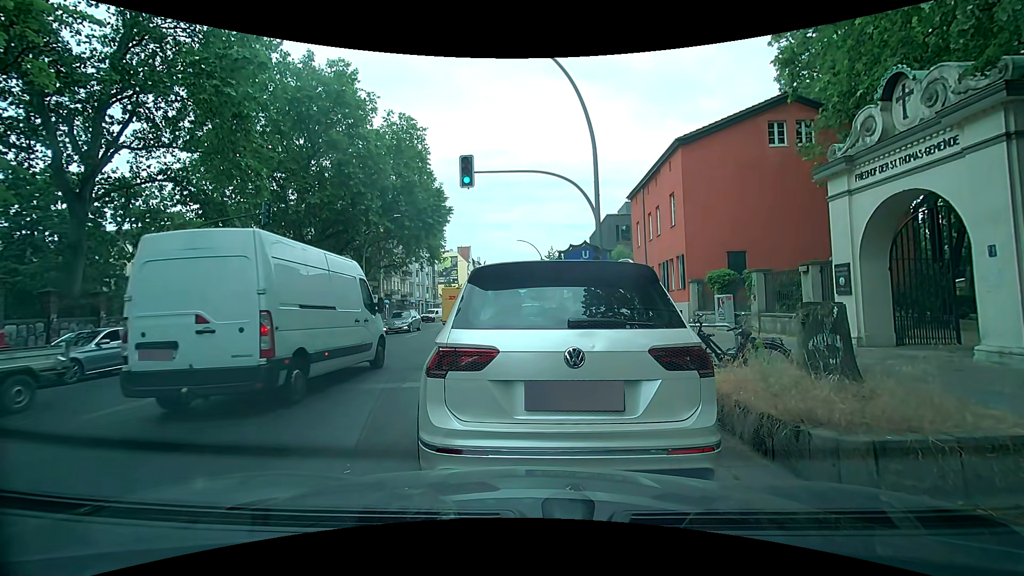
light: Day
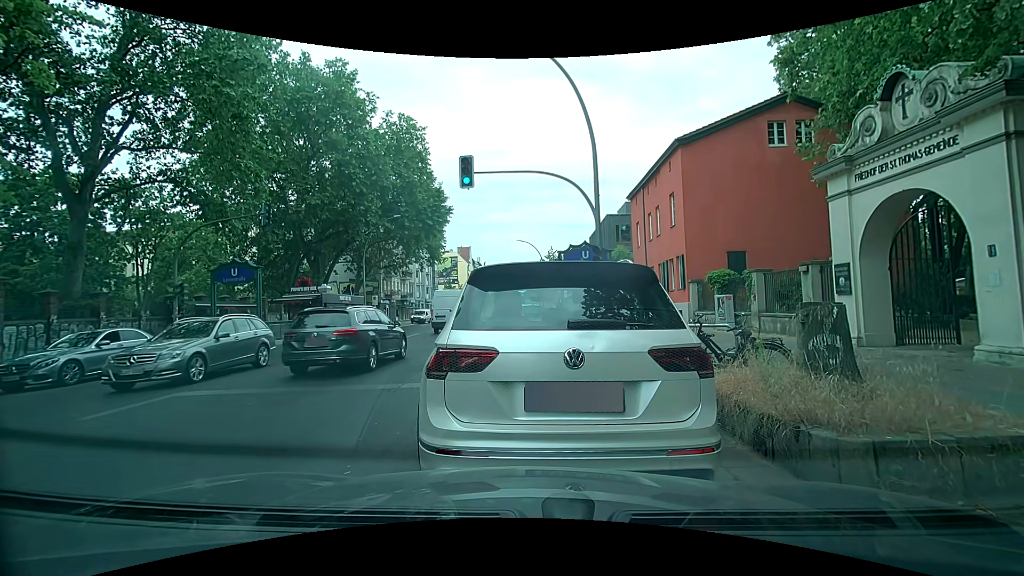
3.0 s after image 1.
(0.0, +0.1) m; 0°
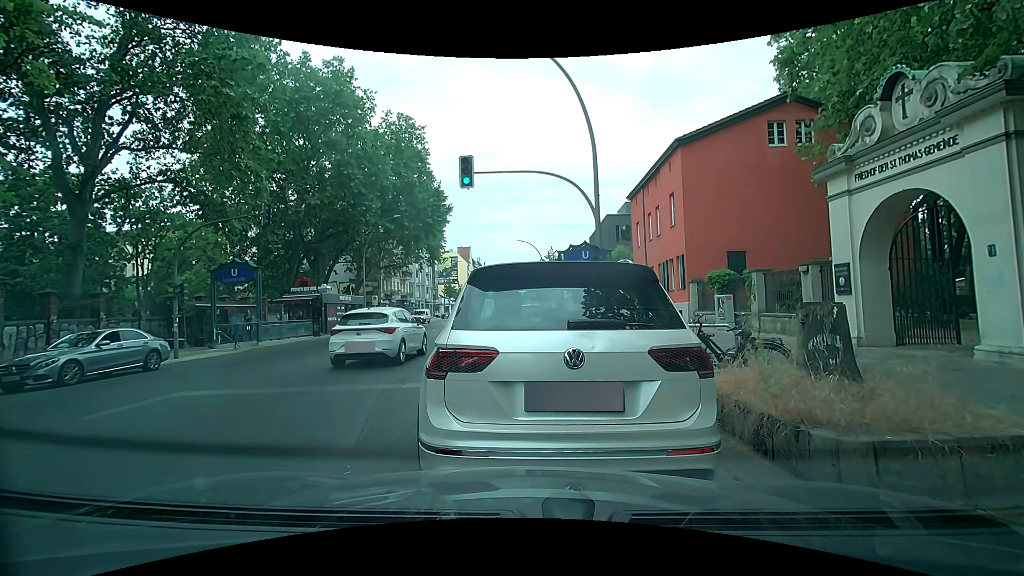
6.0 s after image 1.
(0.0, 0.0) m; 0°
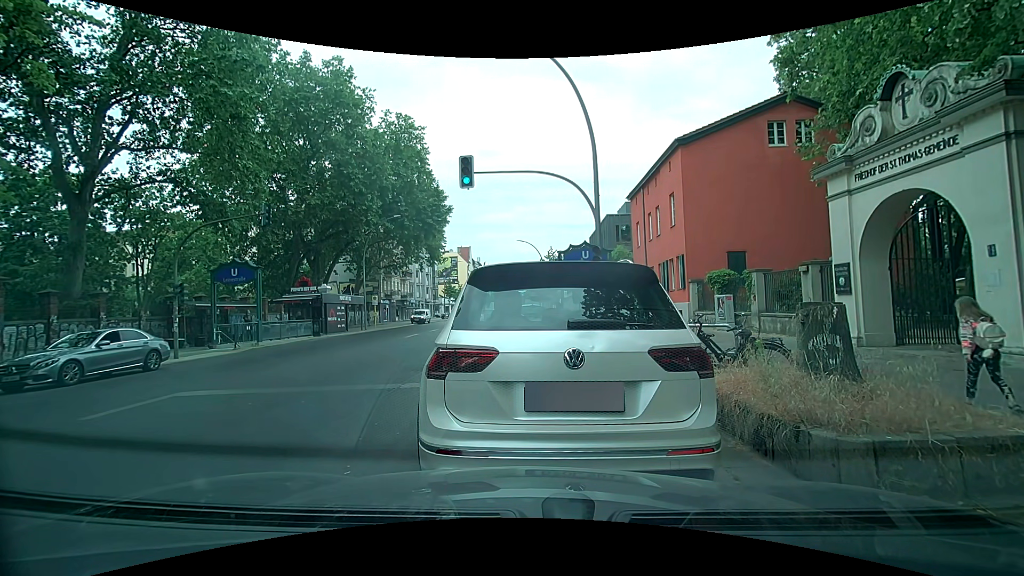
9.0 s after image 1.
(0.0, 0.0) m; 0°
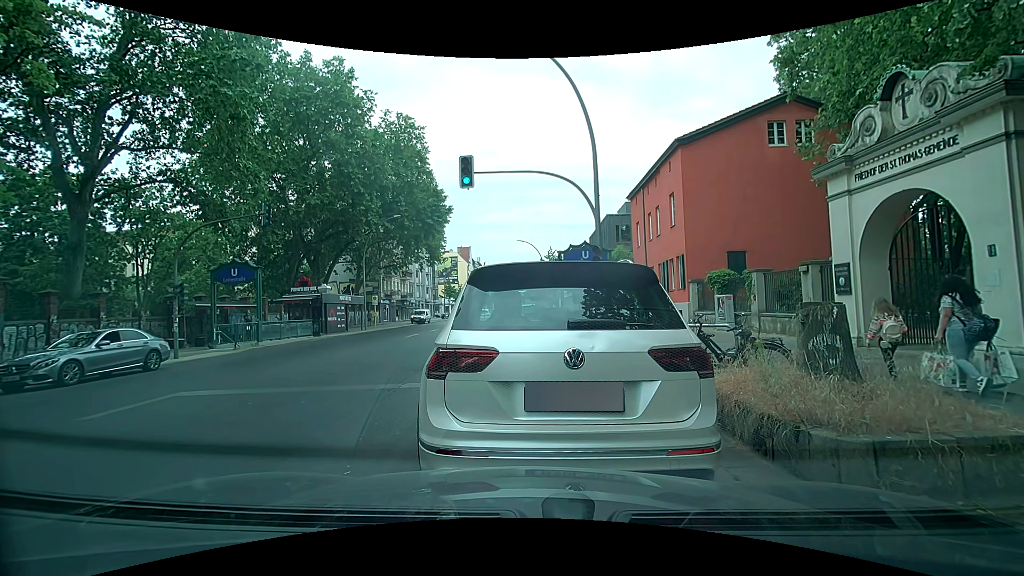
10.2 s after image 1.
(0.0, 0.0) m; 0°
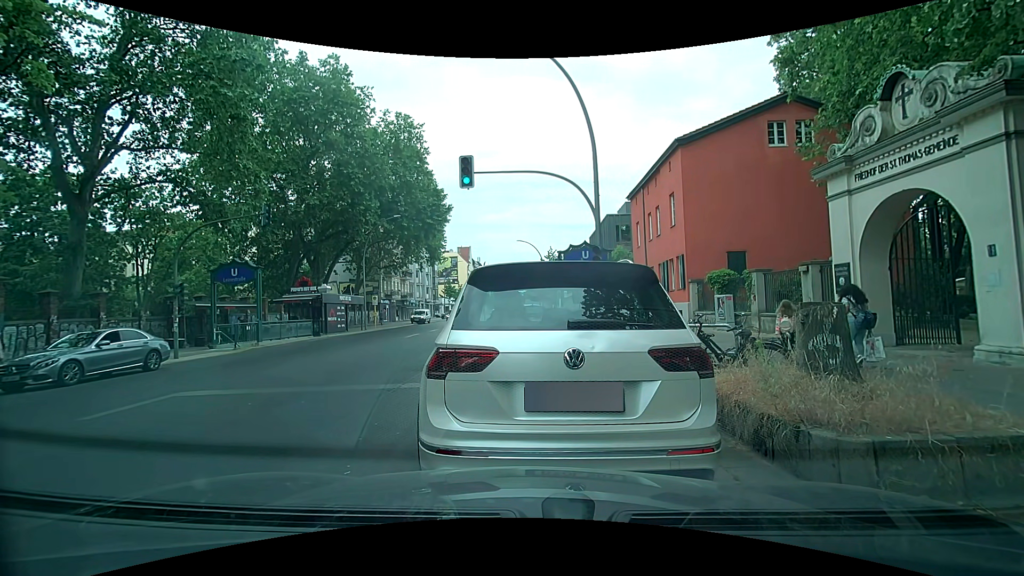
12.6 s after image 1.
(0.0, 0.0) m; 0°
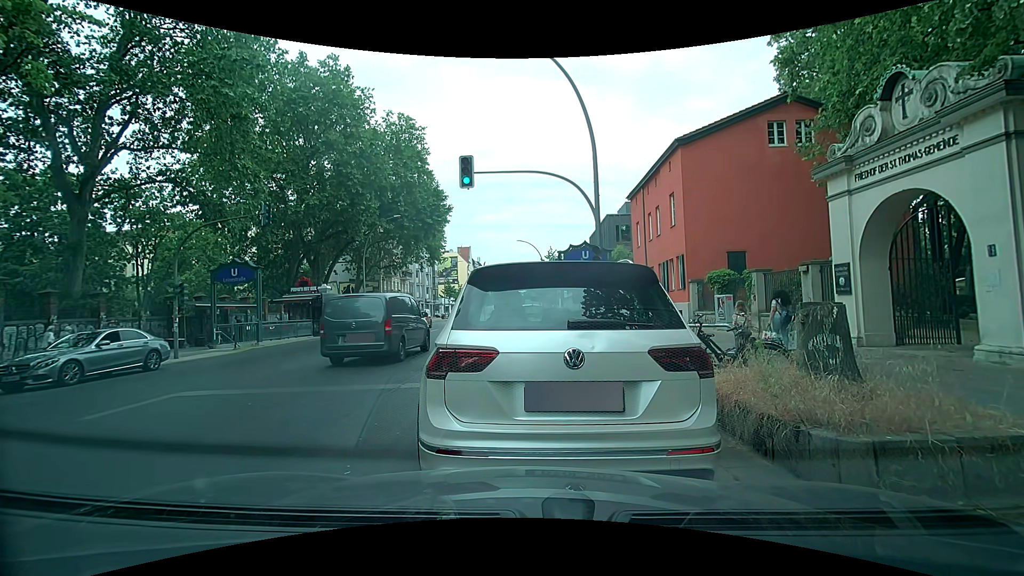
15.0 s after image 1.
(0.0, 0.0) m; 0°
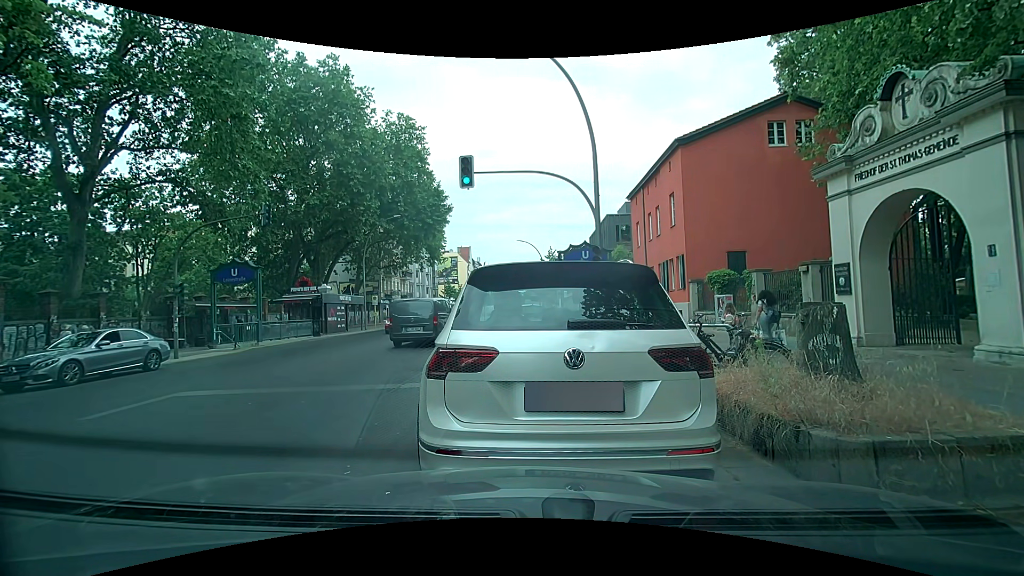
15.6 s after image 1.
(0.0, 0.0) m; 0°
